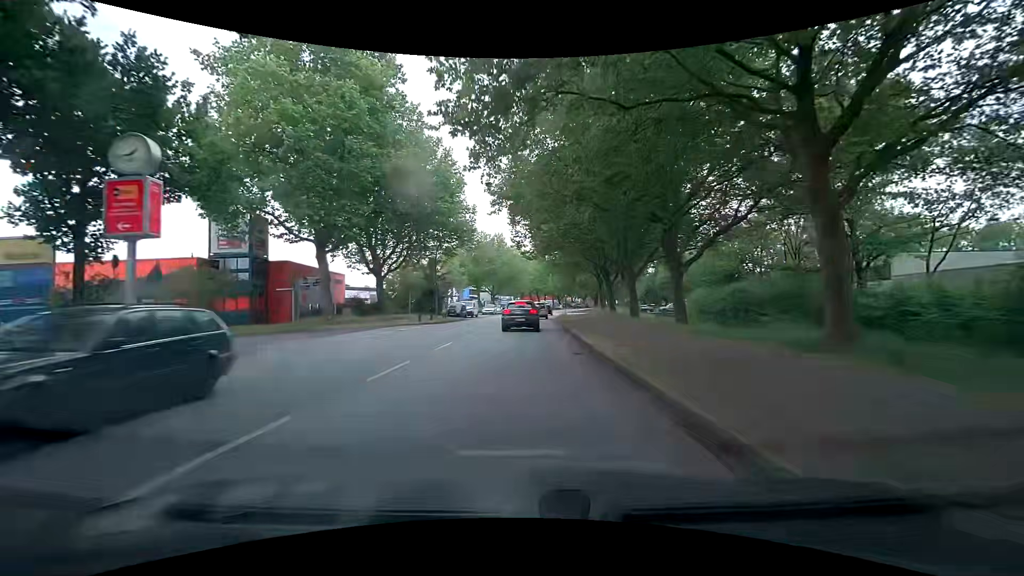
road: secondary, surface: asphalt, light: Day
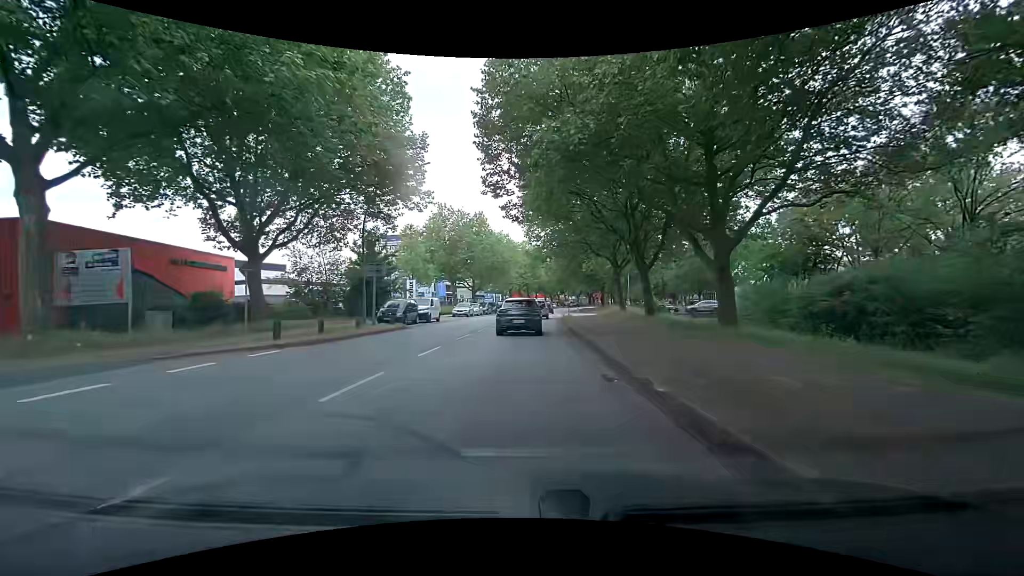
(+0.3, +20.1) m; +2°
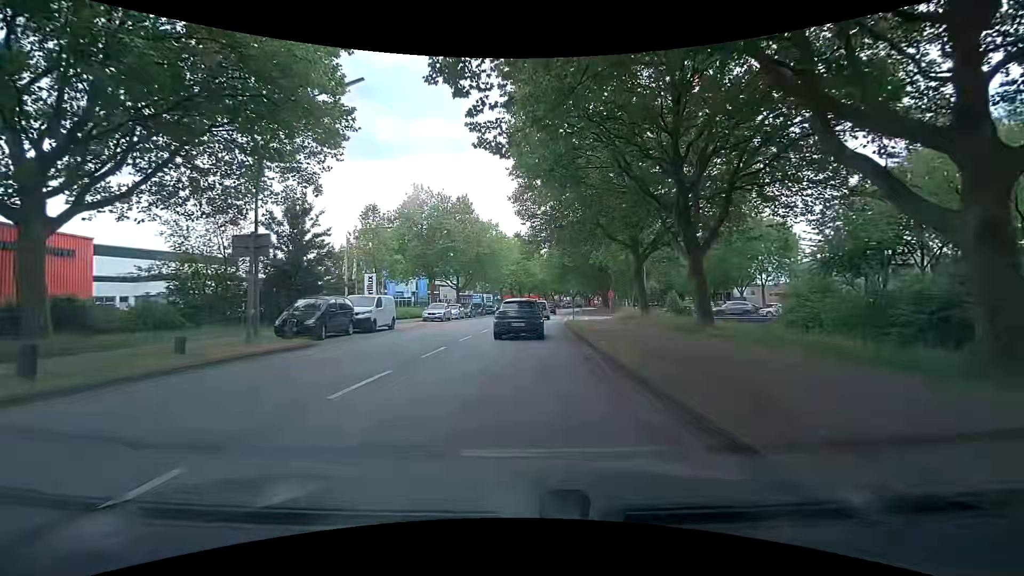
(+0.1, +11.6) m; 0°
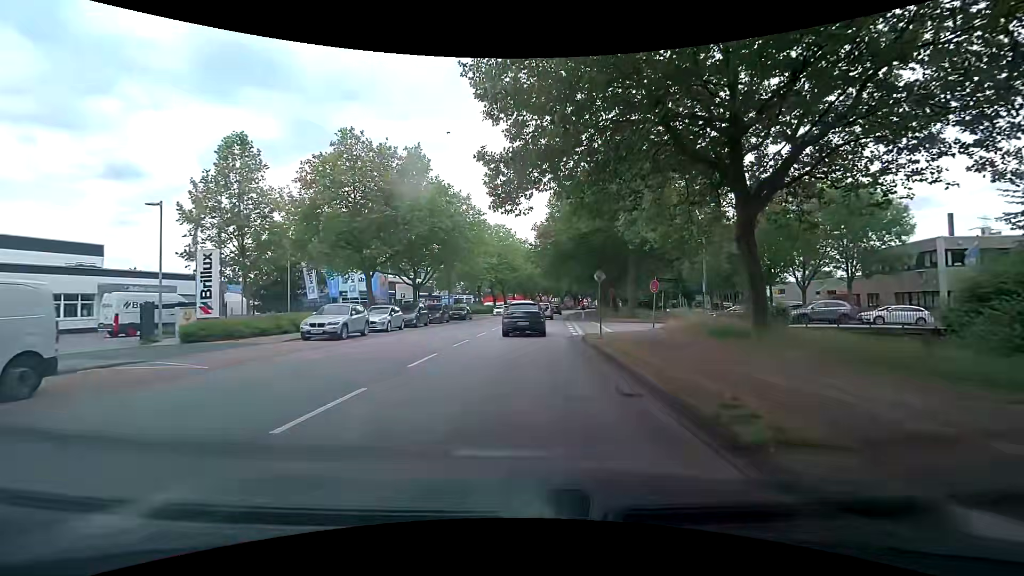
(+0.5, +19.6) m; +1°
(0, +10) (+1, +20) (+1, +30) (+2, +40) (+3, +50) (+4, +60) (+5, +70) (+7, +80) (+8, +90) (+10, +99) m
